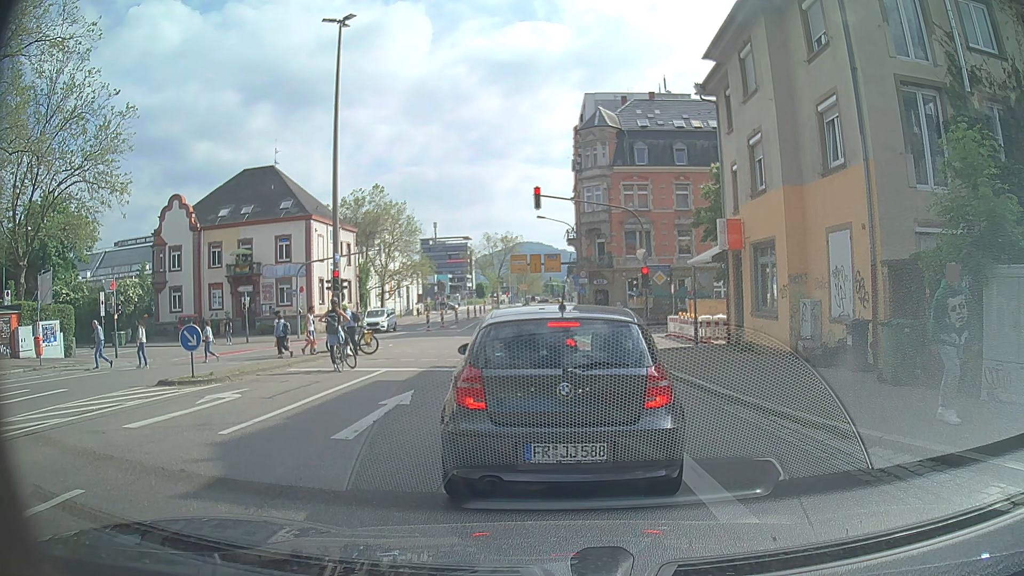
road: secondary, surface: asphalt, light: Day
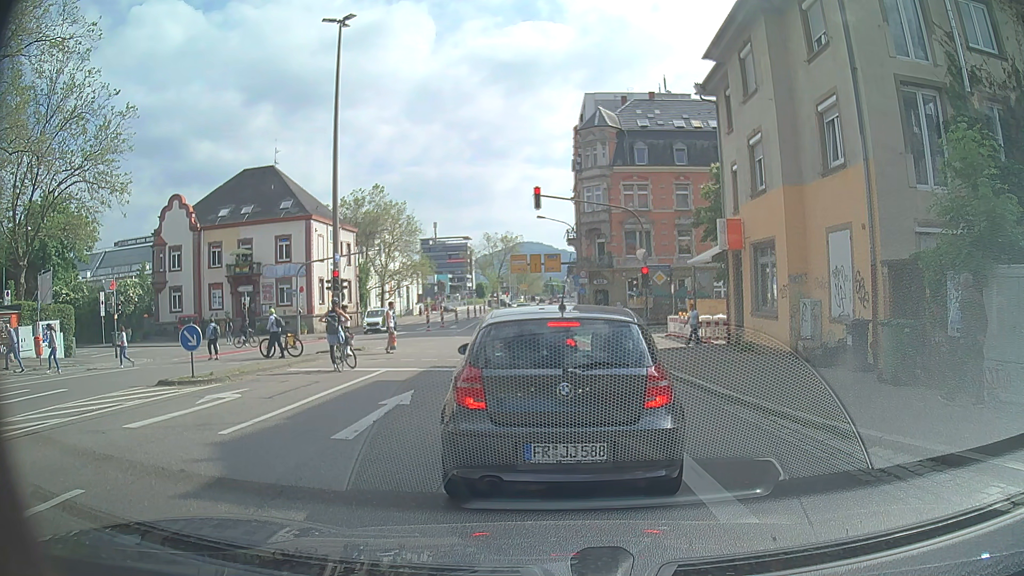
(0.0, 0.0) m; 0°
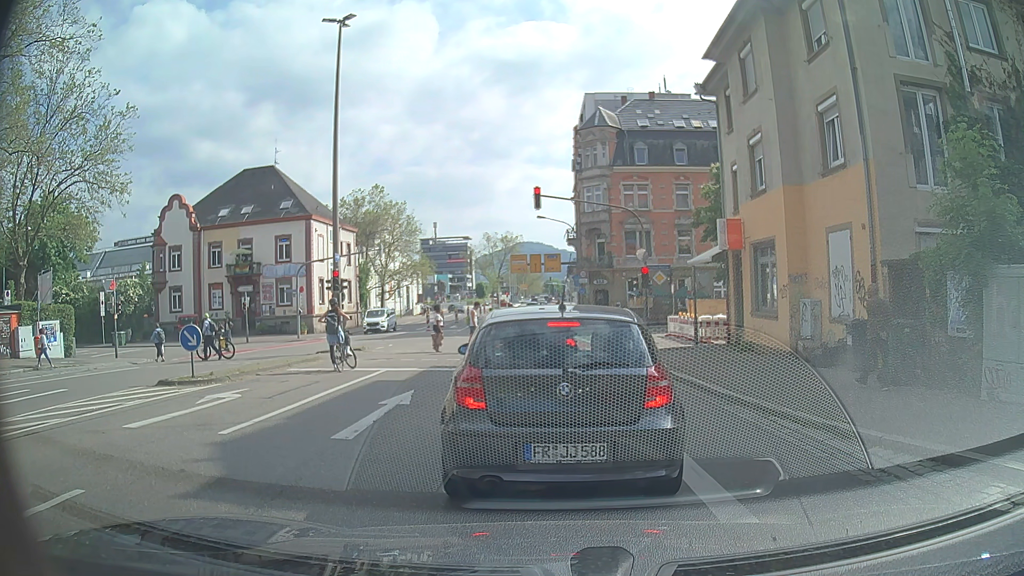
(0.0, 0.0) m; 0°
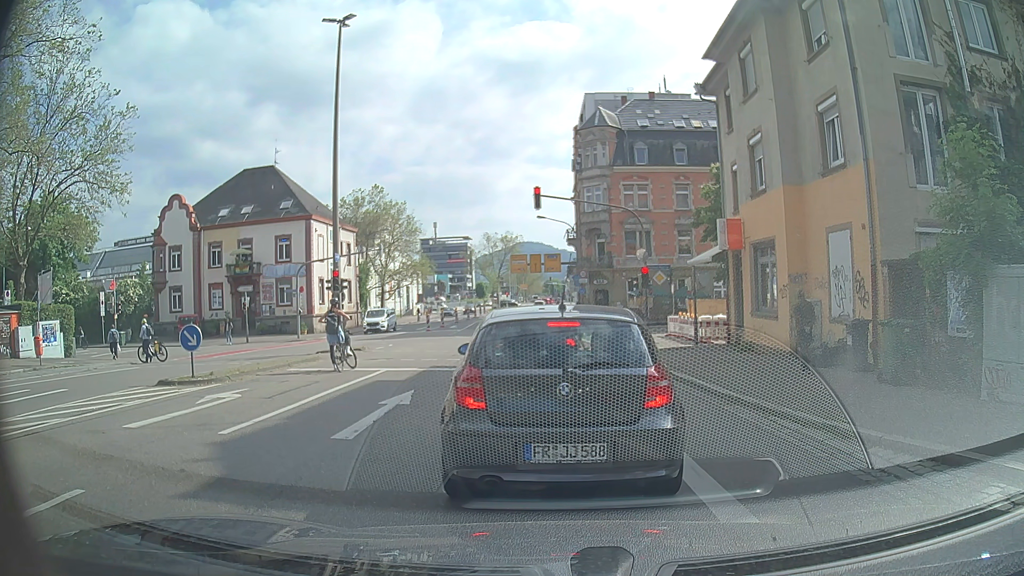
(0.0, 0.0) m; 0°
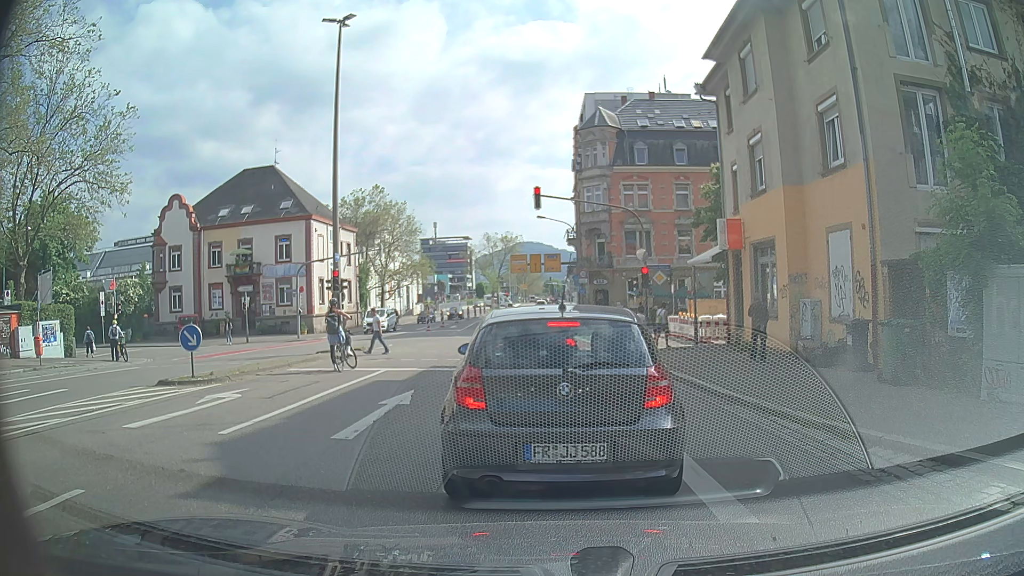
(0.0, 0.0) m; 0°
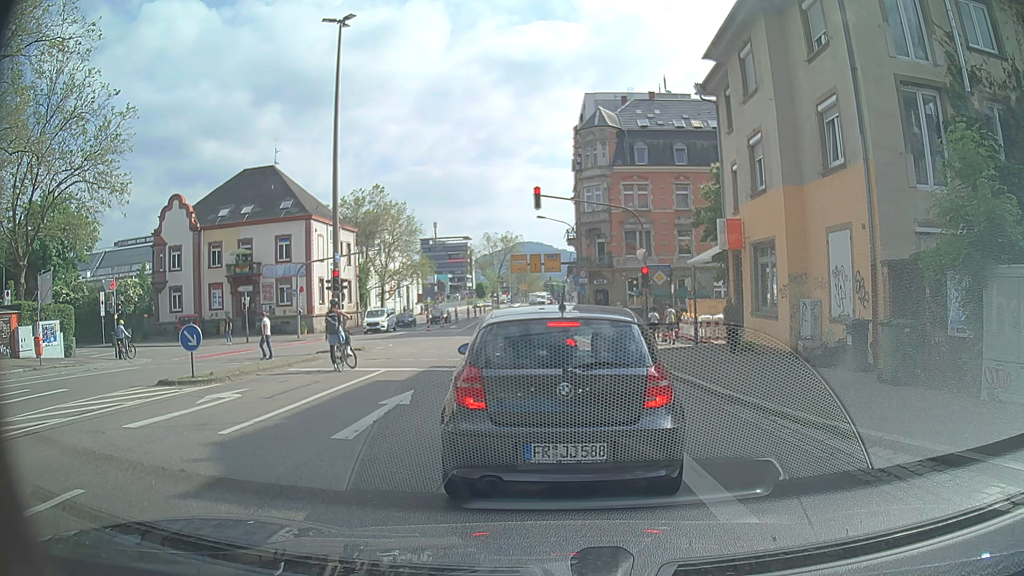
(0.0, 0.0) m; 0°
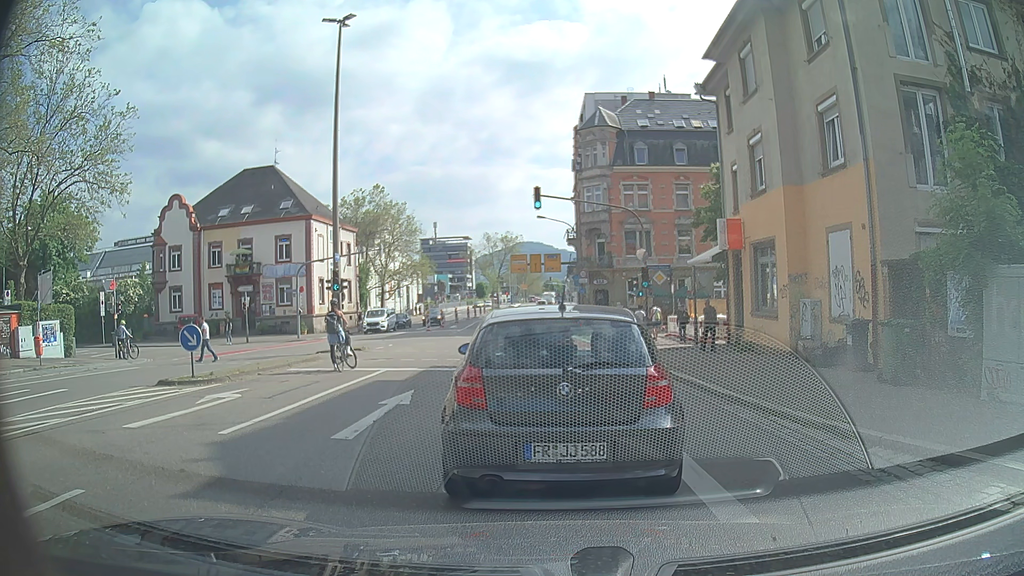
(0.0, 0.0) m; 0°
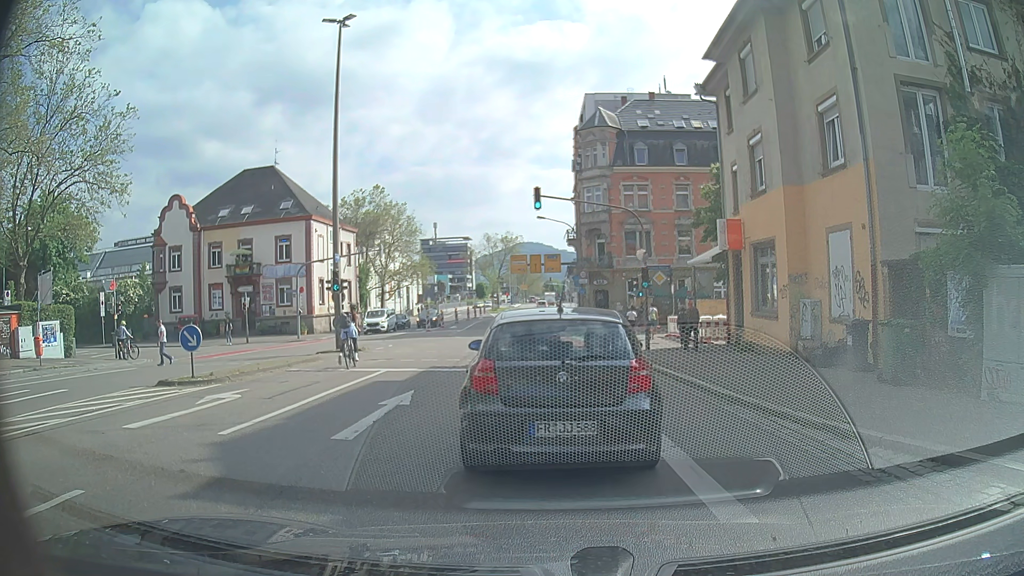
(0.0, 0.0) m; 0°
(0, +10) (+1, +20) (+1, +30) (+1, +40) (+1, +50) (+1, +60) (+2, +70) (+2, +80) (+3, +90) (+4, +100) m
